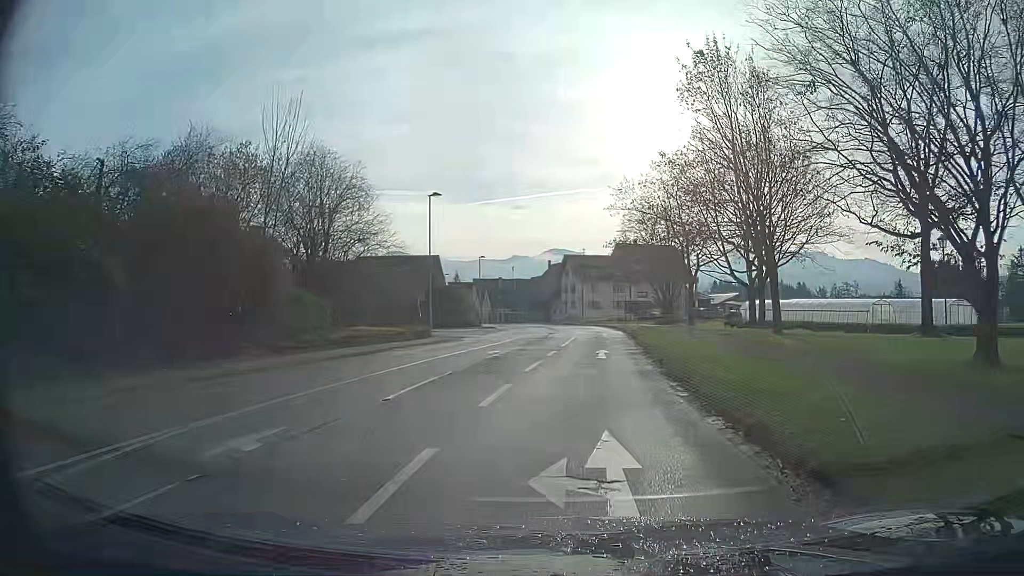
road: secondary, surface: asphalt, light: Day
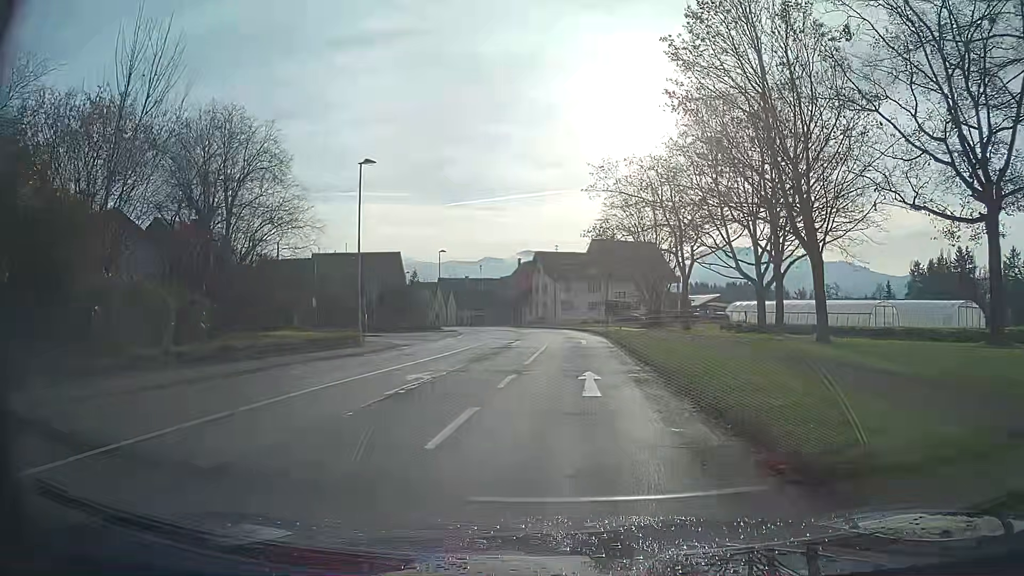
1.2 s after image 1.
(+0.2, +9.0) m; +2°
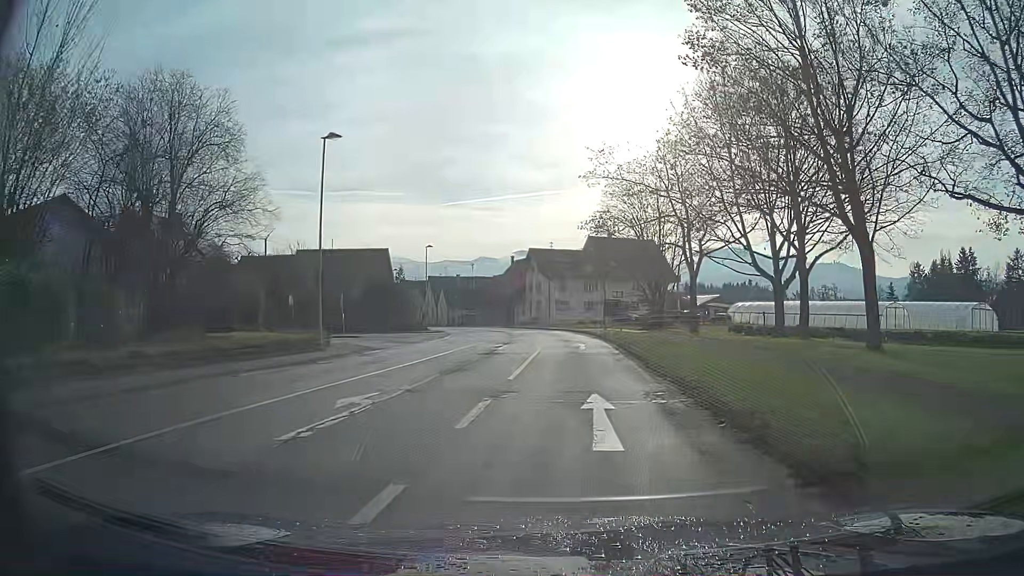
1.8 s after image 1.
(0.0, +4.5) m; +1°
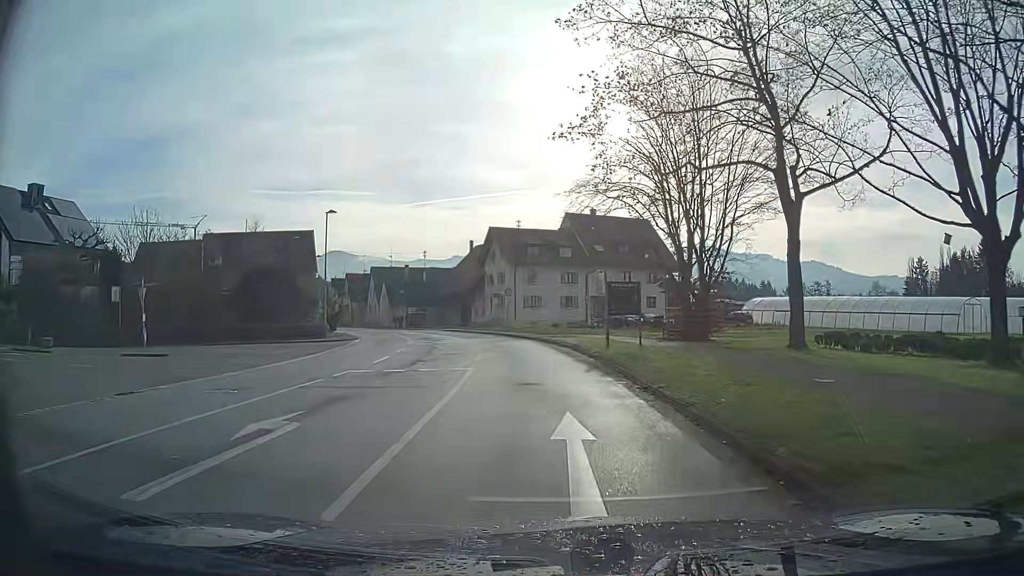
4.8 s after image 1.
(+0.5, +22.4) m; +1°
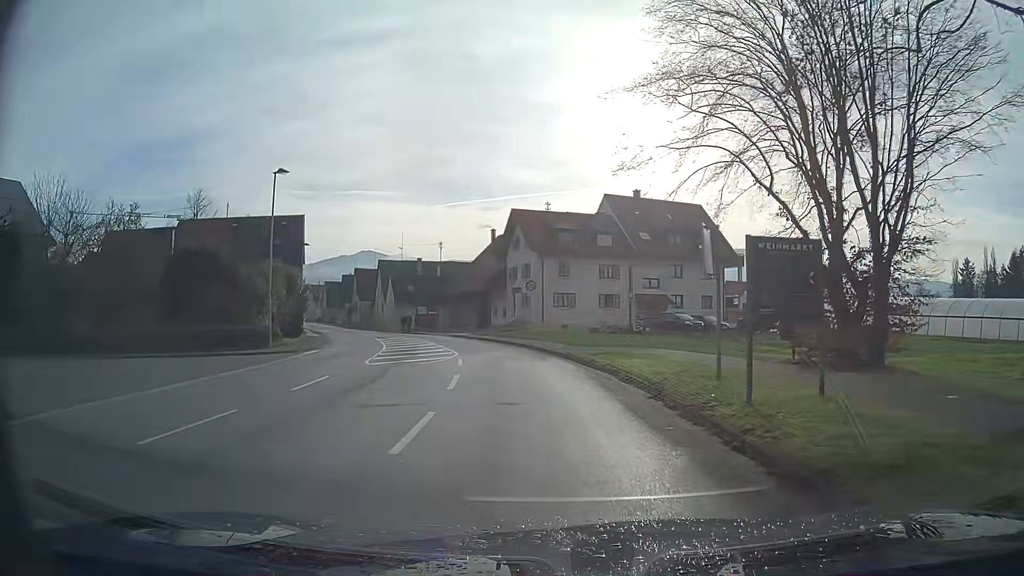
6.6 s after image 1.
(-0.3, +13.4) m; -3°
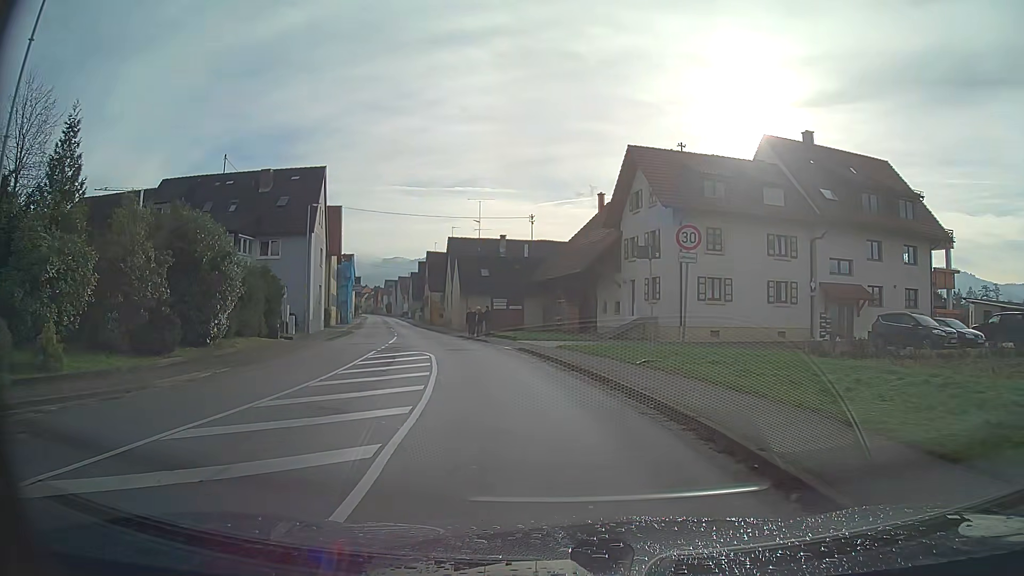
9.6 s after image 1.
(-1.6, +22.3) m; -10°
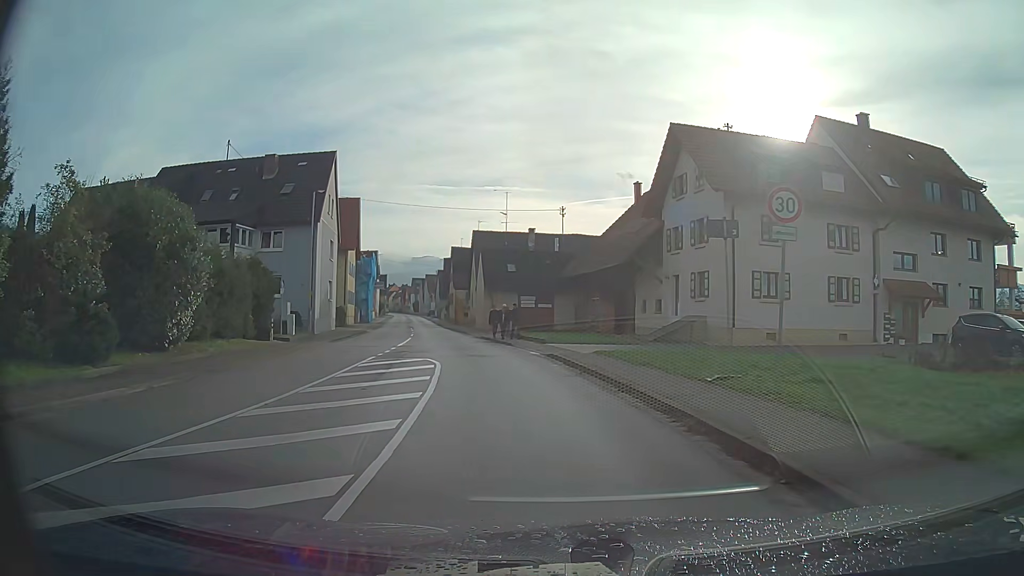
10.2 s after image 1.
(-0.1, +4.5) m; -2°
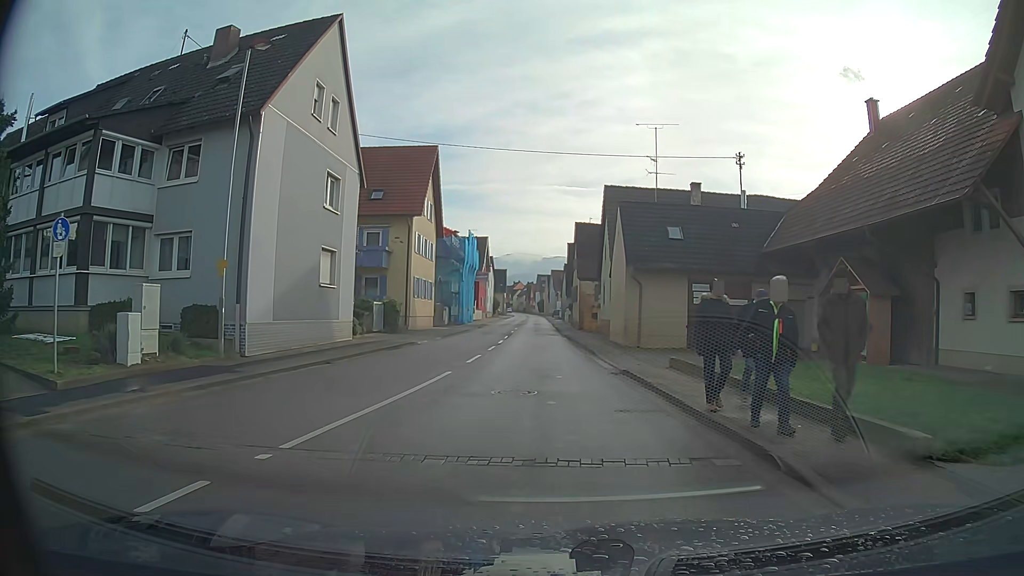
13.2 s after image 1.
(-2.3, +22.4) m; -10°
(0, +10) (0, +20) (-1, +30) (-1, +40) (-1, +50) (-1, +60) (-1, +70) (-2, +80) (-2, +90) (-2, +100) m
